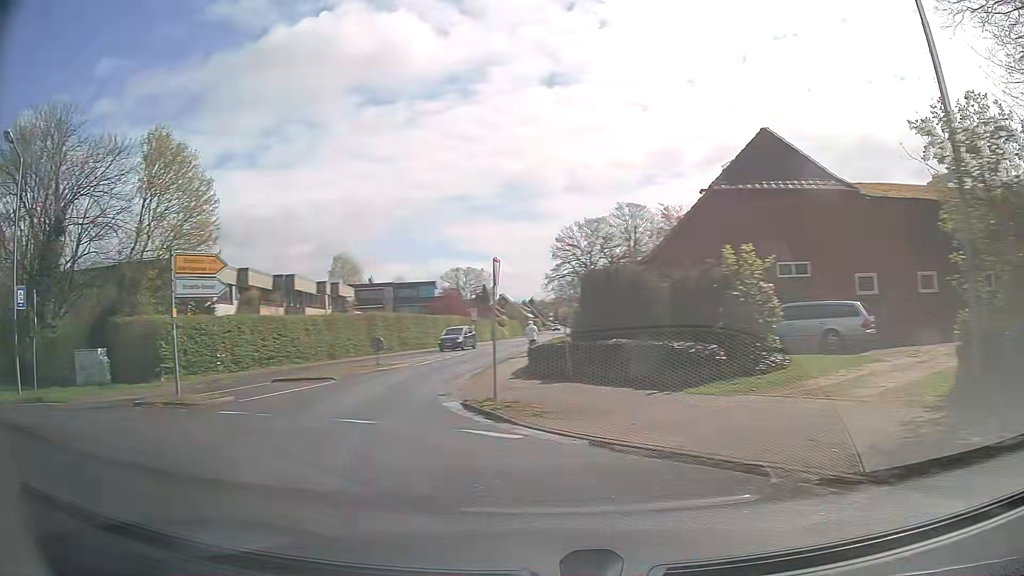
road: primary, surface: asphalt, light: Day
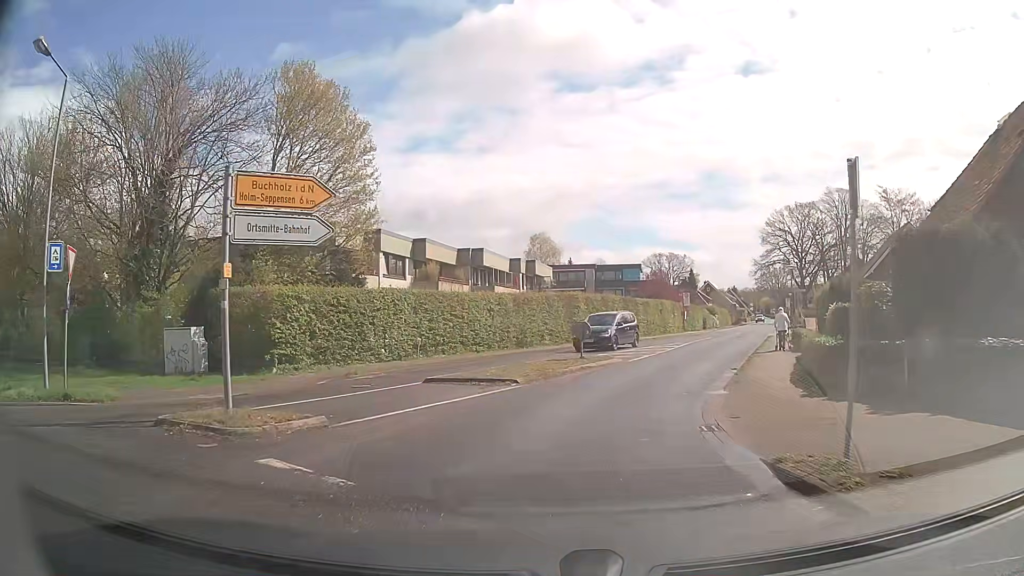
(-1.5, +7.3) m; -19°
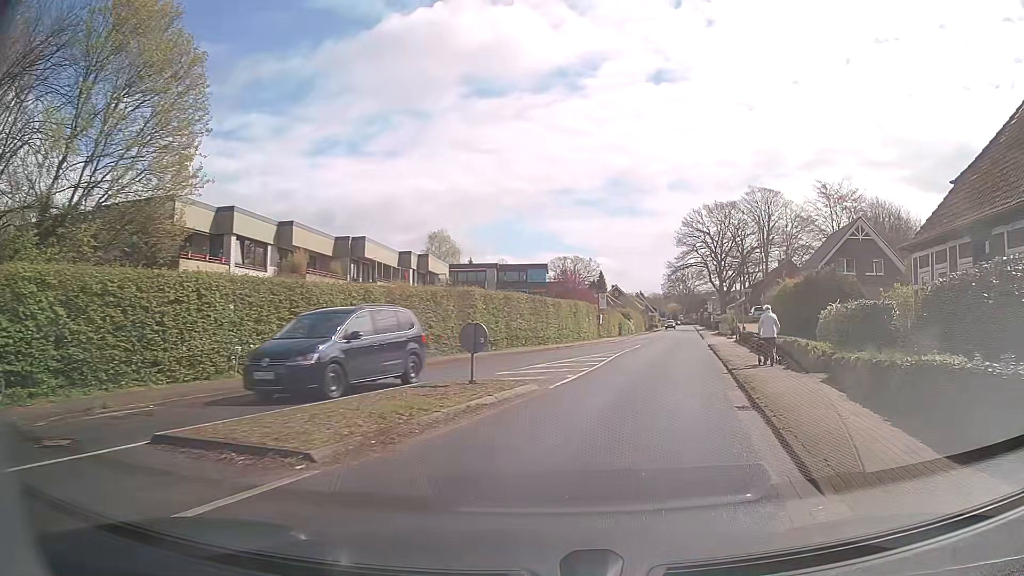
(+0.5, +8.6) m; +9°
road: tertiary
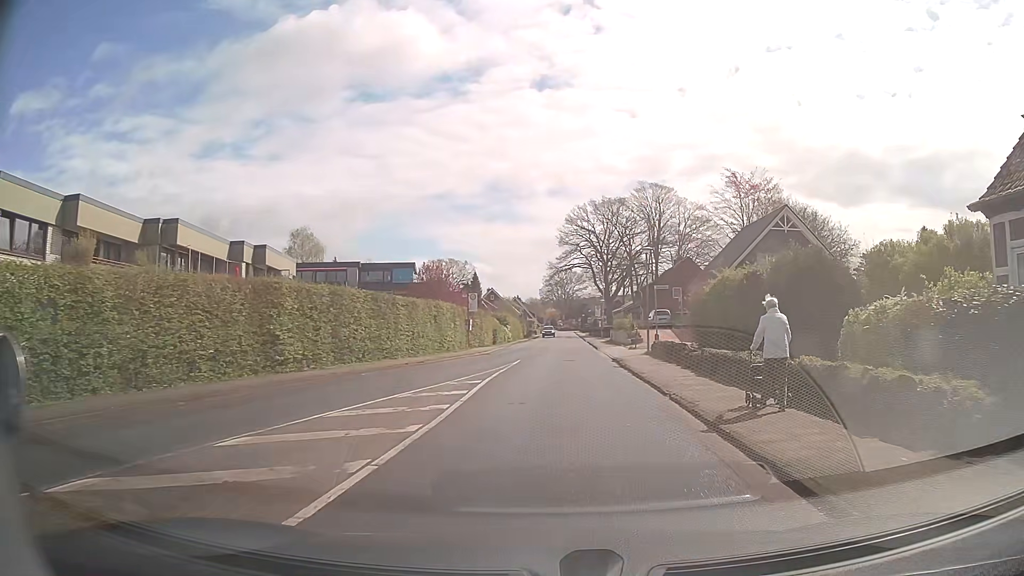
(+0.9, +9.9) m; +10°
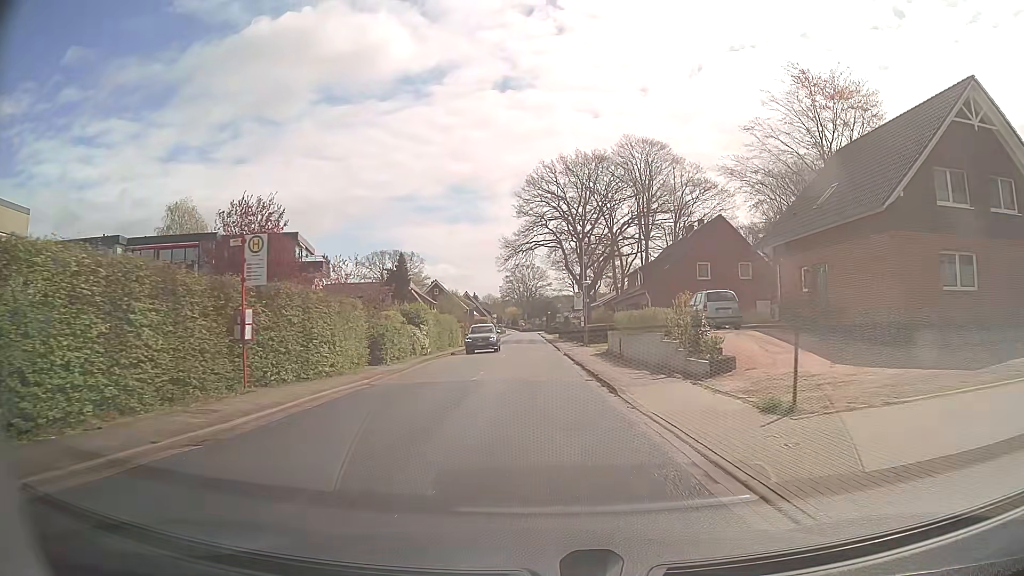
(+1.3, +28.9) m; +3°
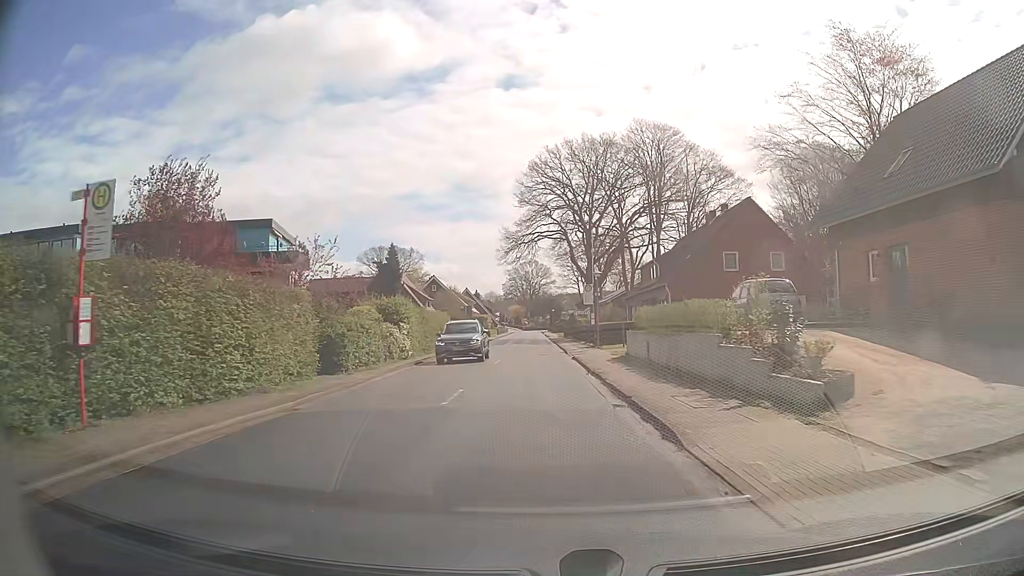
(0.0, +6.3) m; -1°
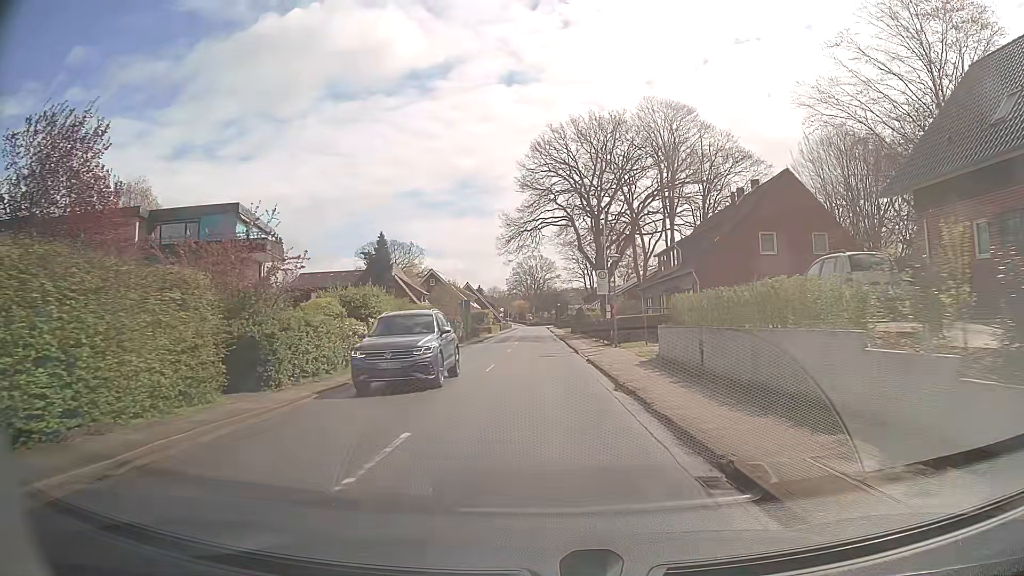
(+0.1, +6.4) m; +1°
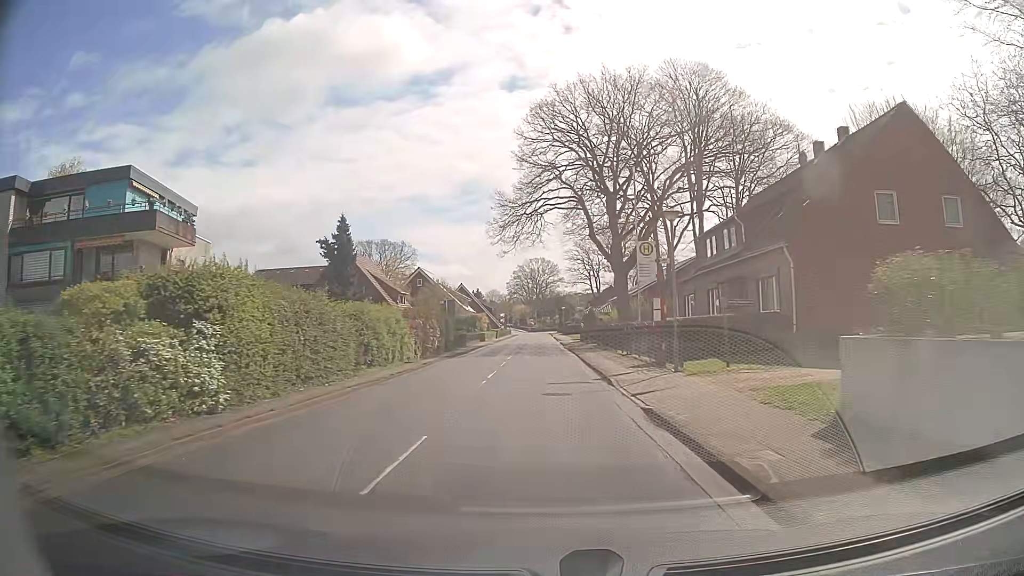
(-0.1, +13.1) m; 0°
(0, +10) (0, +20) (0, +30) (0, +40) (0, +50) (0, +60) (0, +70) (0, +80) (0, +90) (0, +100) m
